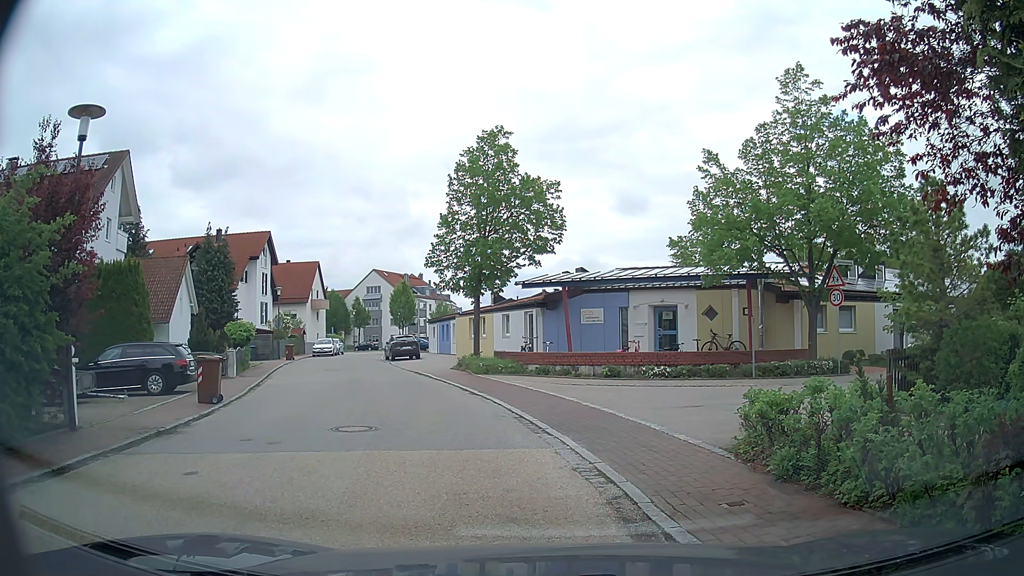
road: residential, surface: asphalt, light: Day
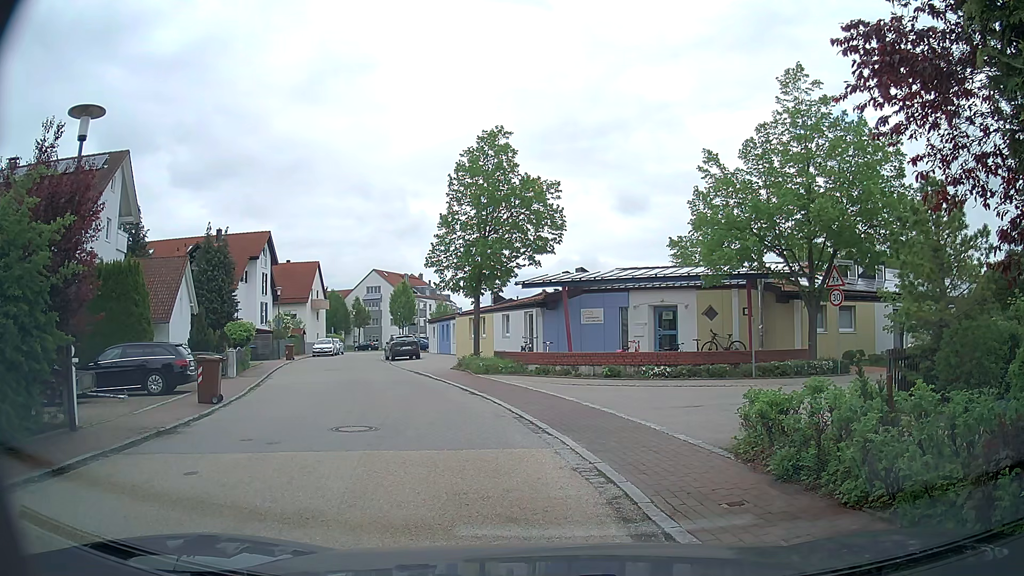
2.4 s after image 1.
(0.0, 0.0) m; 0°
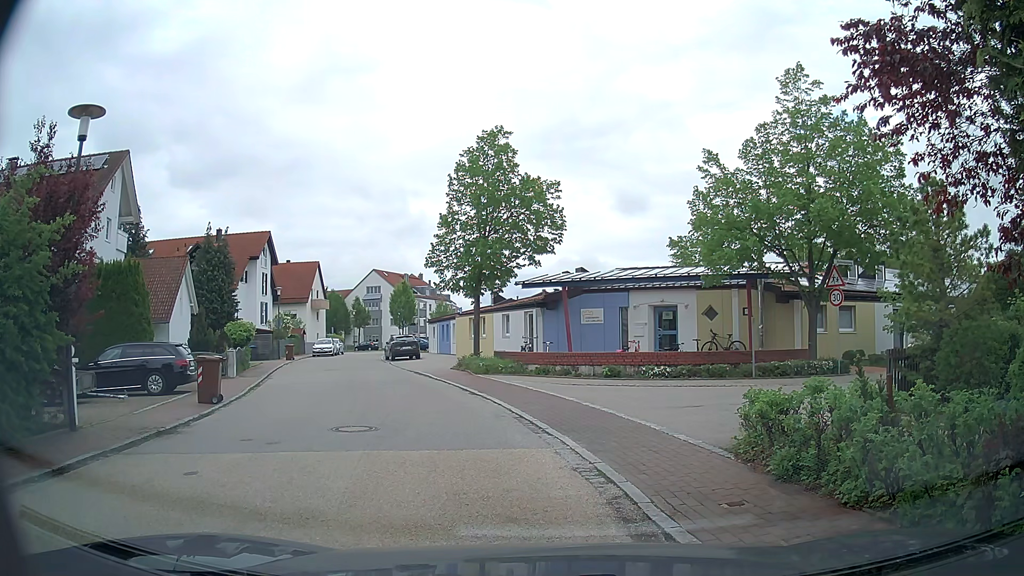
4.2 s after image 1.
(0.0, 0.0) m; 0°
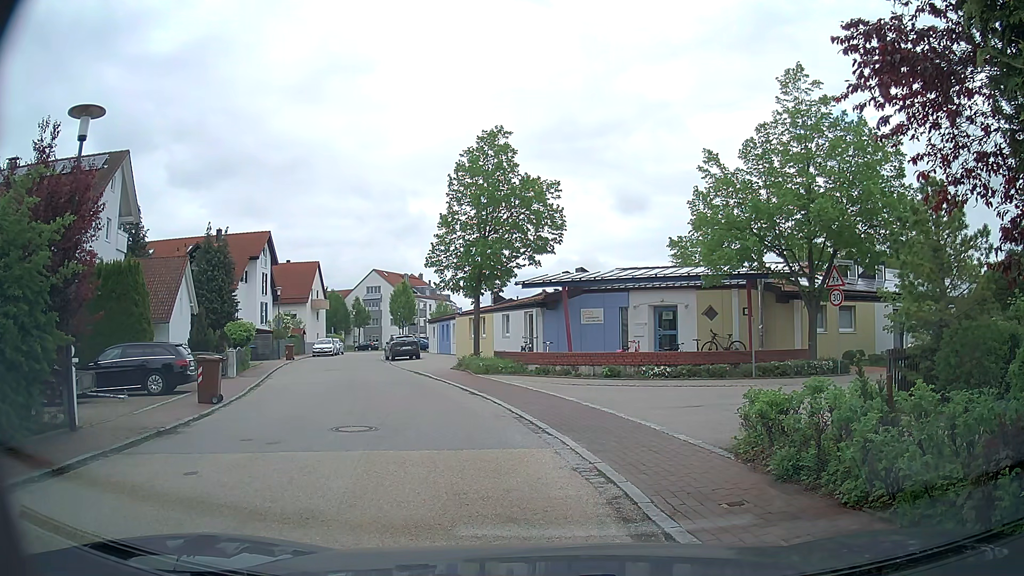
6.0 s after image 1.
(0.0, 0.0) m; 0°
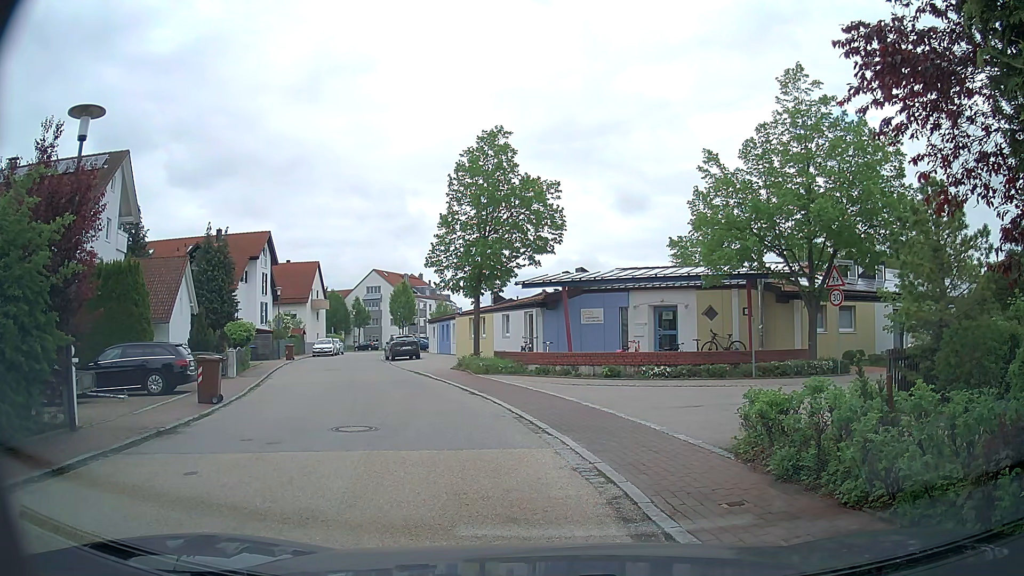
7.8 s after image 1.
(0.0, 0.0) m; 0°
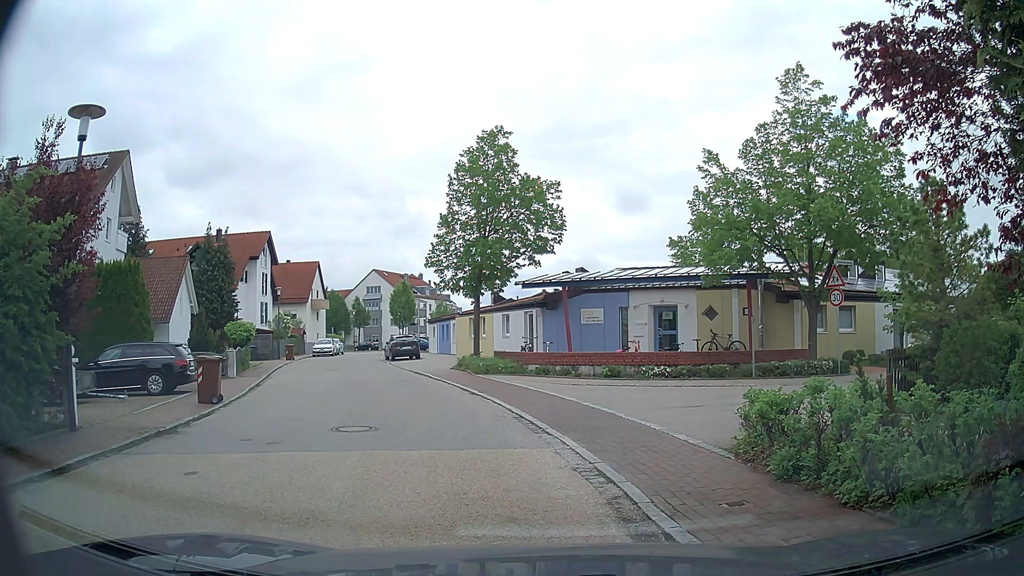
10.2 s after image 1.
(0.0, 0.0) m; 0°
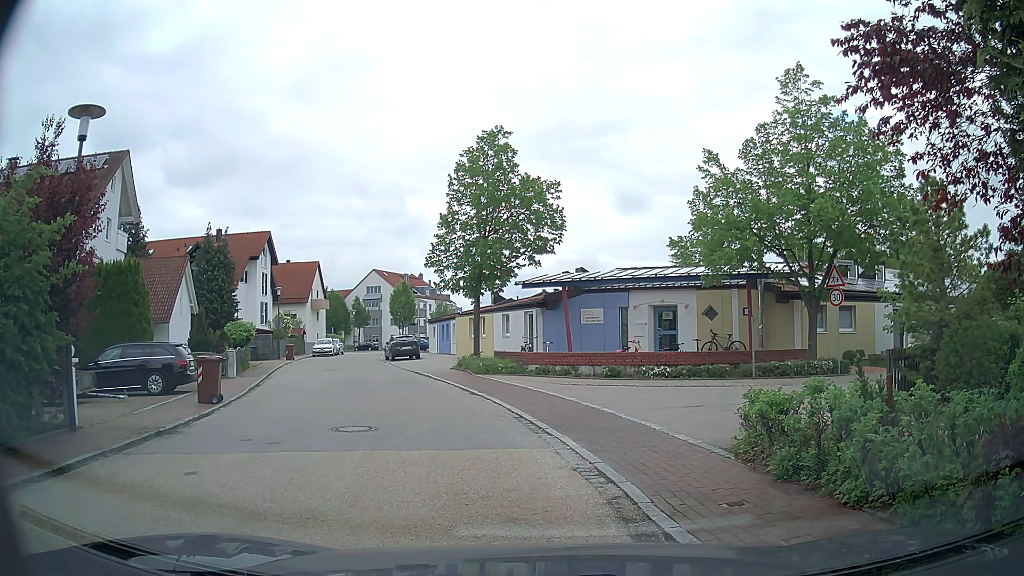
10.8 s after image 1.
(0.0, 0.0) m; 0°
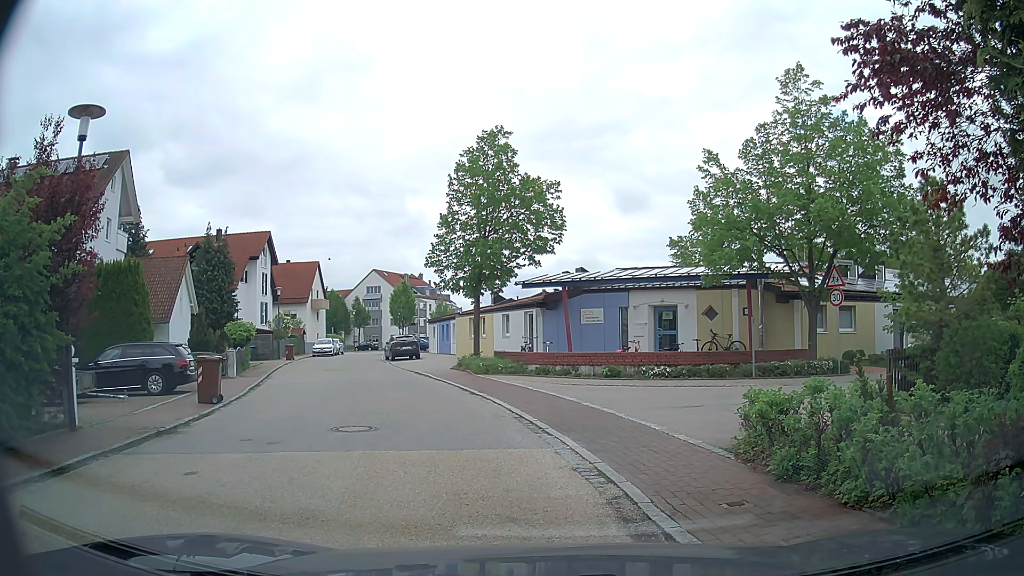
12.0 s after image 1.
(0.0, 0.0) m; 0°
